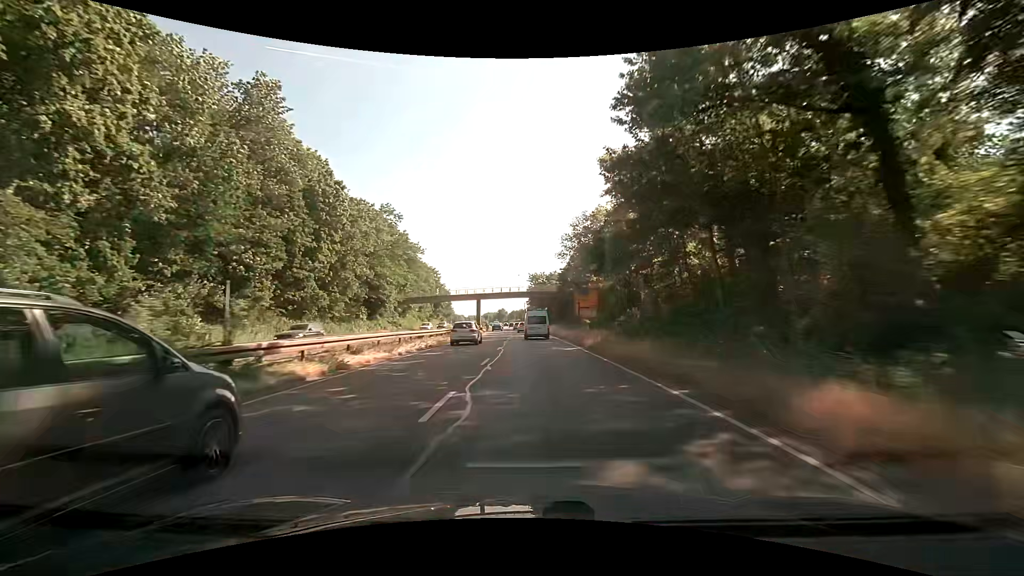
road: trunk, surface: asphalt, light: Day
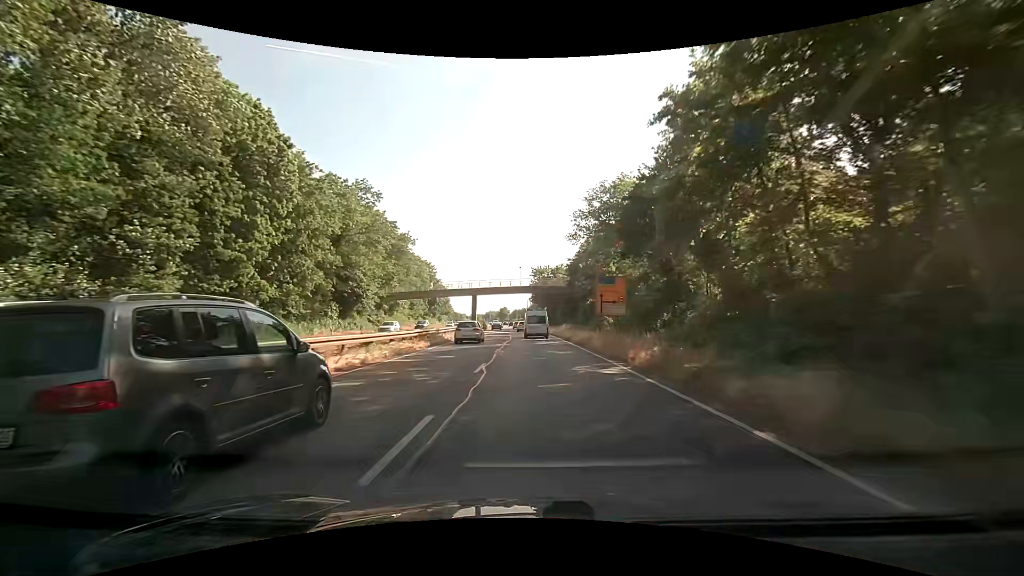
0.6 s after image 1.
(0.0, +11.5) m; 0°
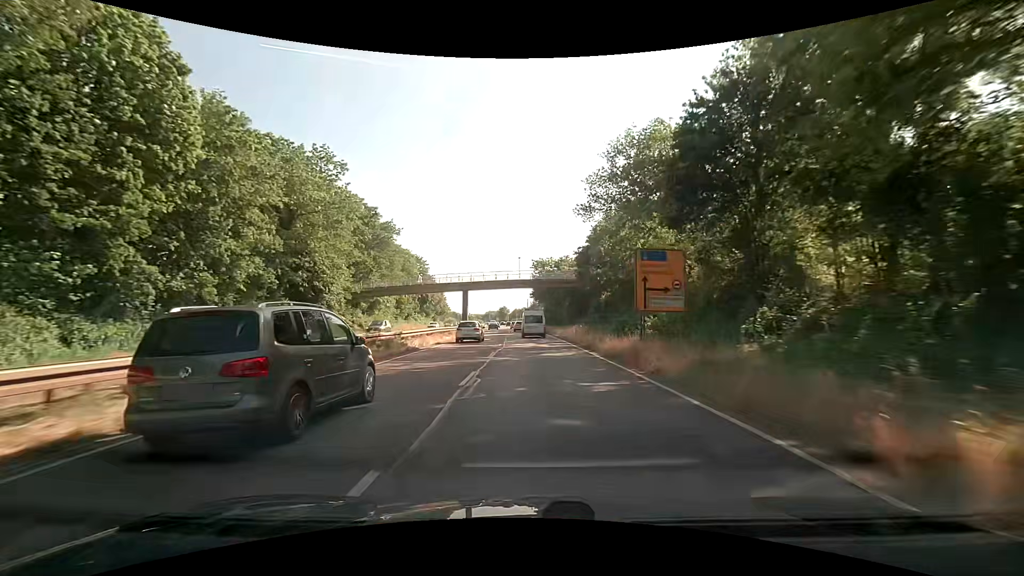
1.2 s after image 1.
(0.0, +11.5) m; 0°
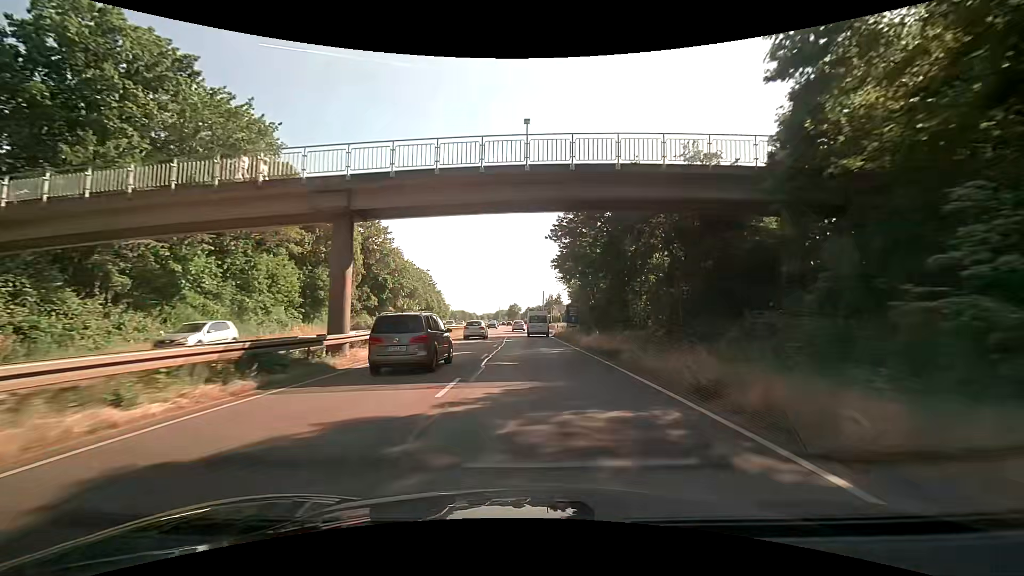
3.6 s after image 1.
(-0.4, +46.7) m; -1°
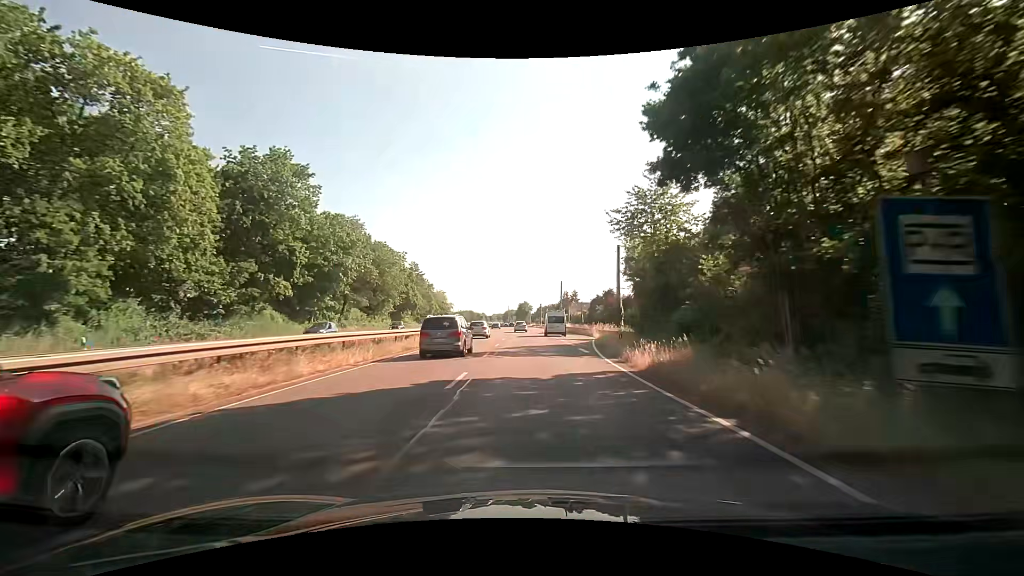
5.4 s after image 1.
(-0.2, +34.7) m; -2°
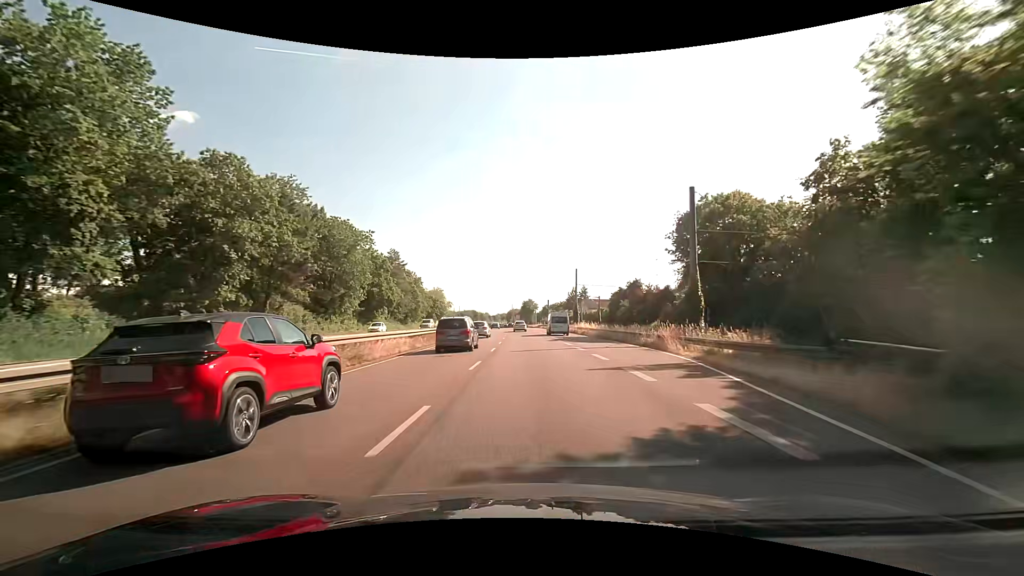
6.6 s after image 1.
(0.0, +23.0) m; 0°
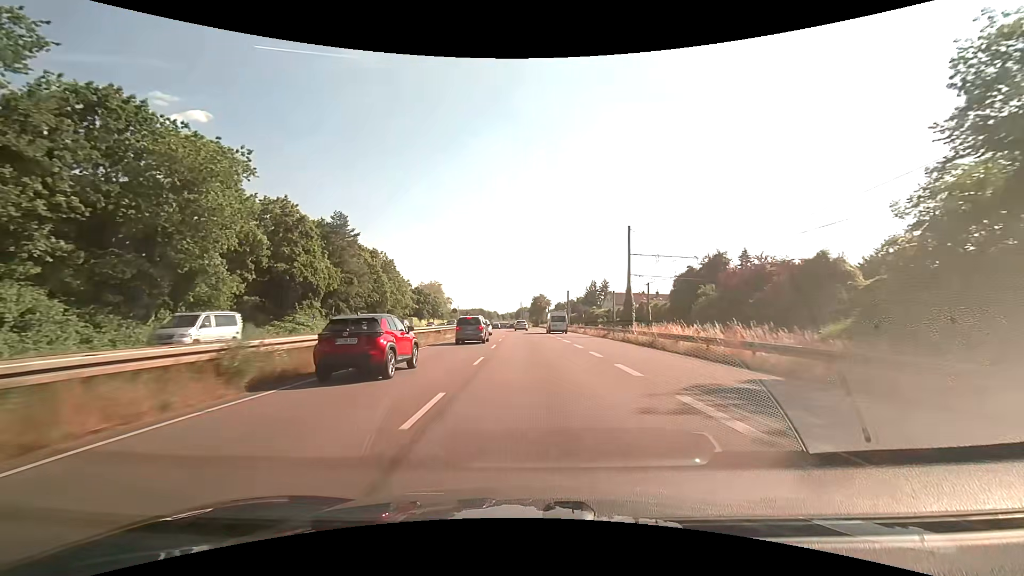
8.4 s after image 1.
(-0.4, +34.9) m; -1°
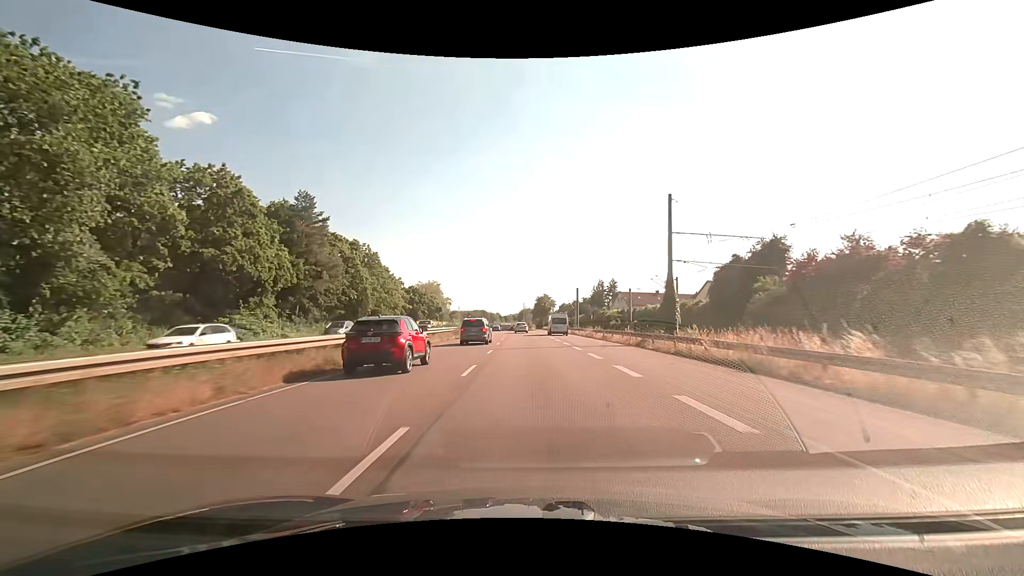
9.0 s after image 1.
(-0.1, +11.8) m; -1°
(0, +10) (0, +20) (0, +30) (-1, +40) (-1, +50) (-1, +60) (-1, +70) (-2, +80) (-2, +90) (-3, +100) m
